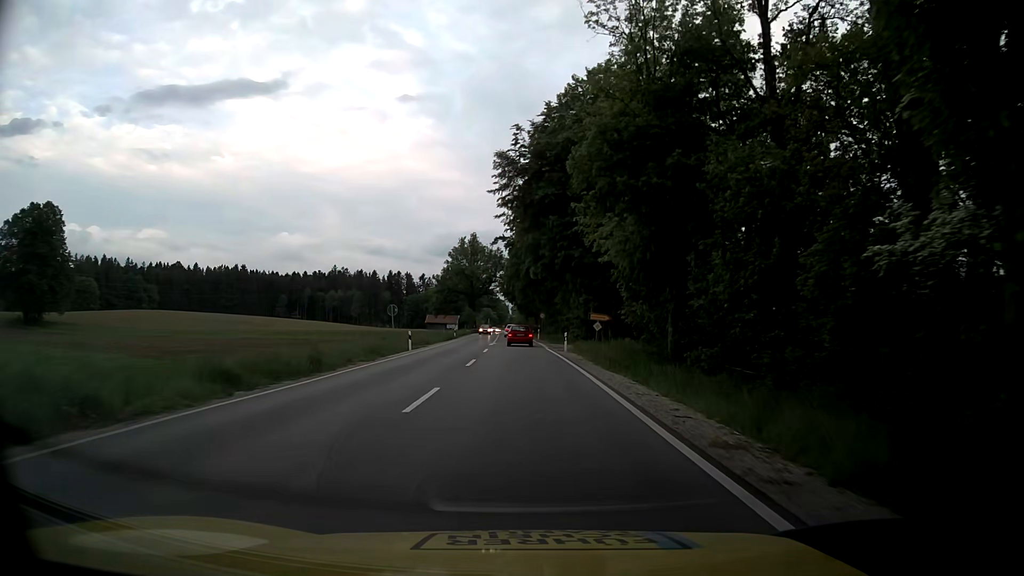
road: primary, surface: asphalt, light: Day
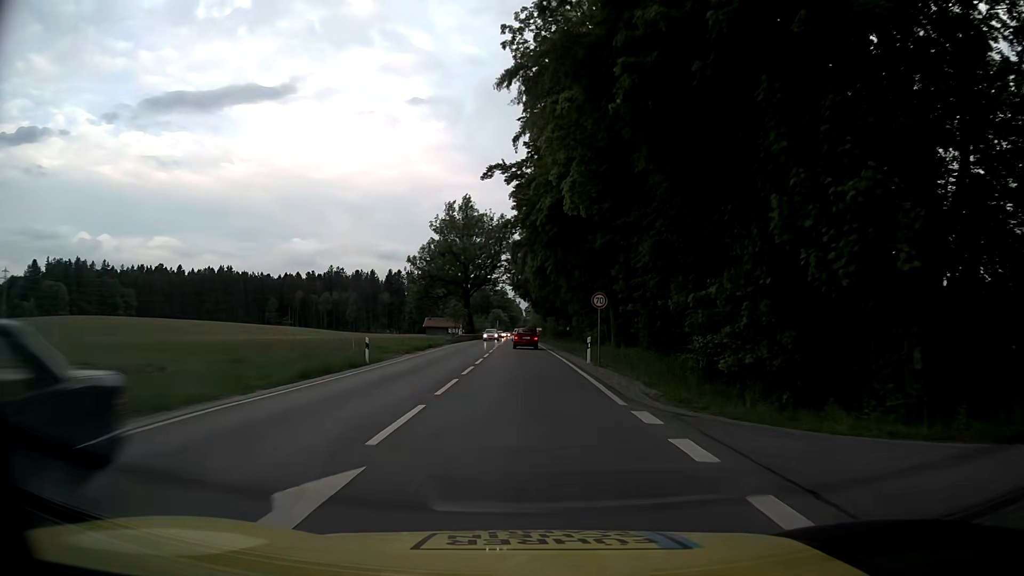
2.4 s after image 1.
(-0.7, +45.1) m; -1°
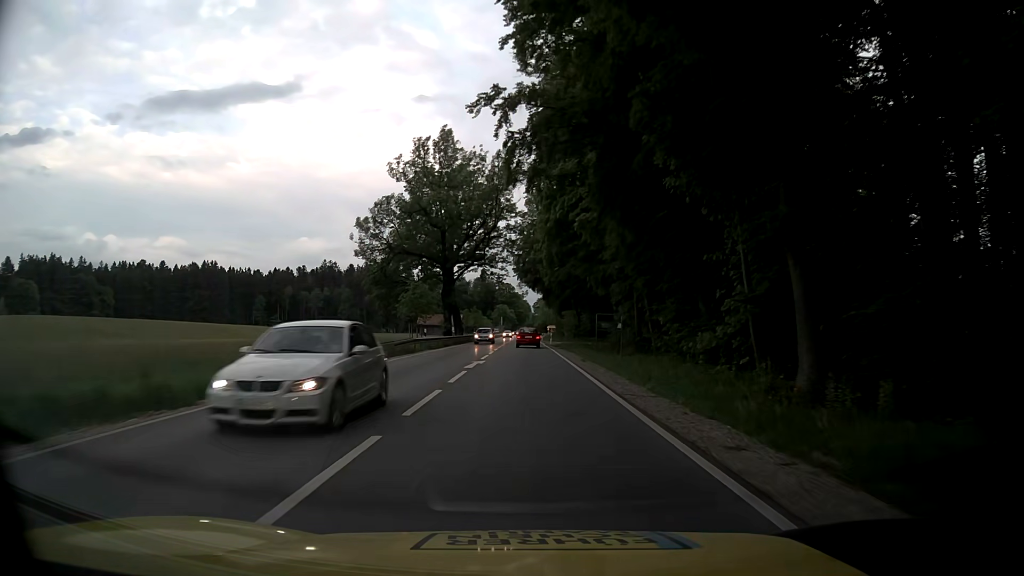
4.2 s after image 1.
(-0.2, +33.8) m; -1°
(0, +10) (0, +20) (0, +30) (0, +40) (0, +50) (0, +60) (0, +70) (0, +80) (-1, +90) (-1, +100) m
